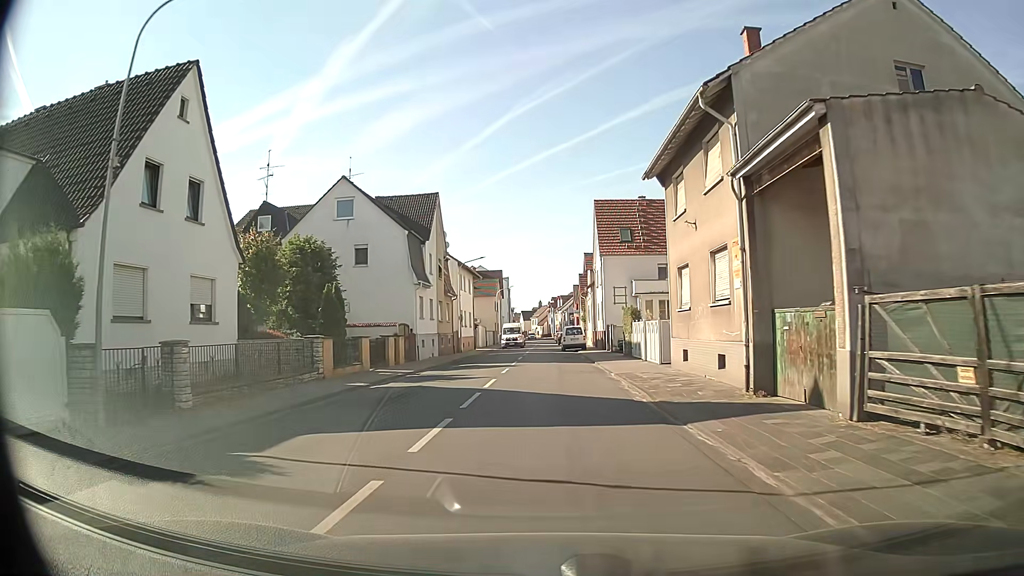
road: tertiary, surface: asphalt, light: Day
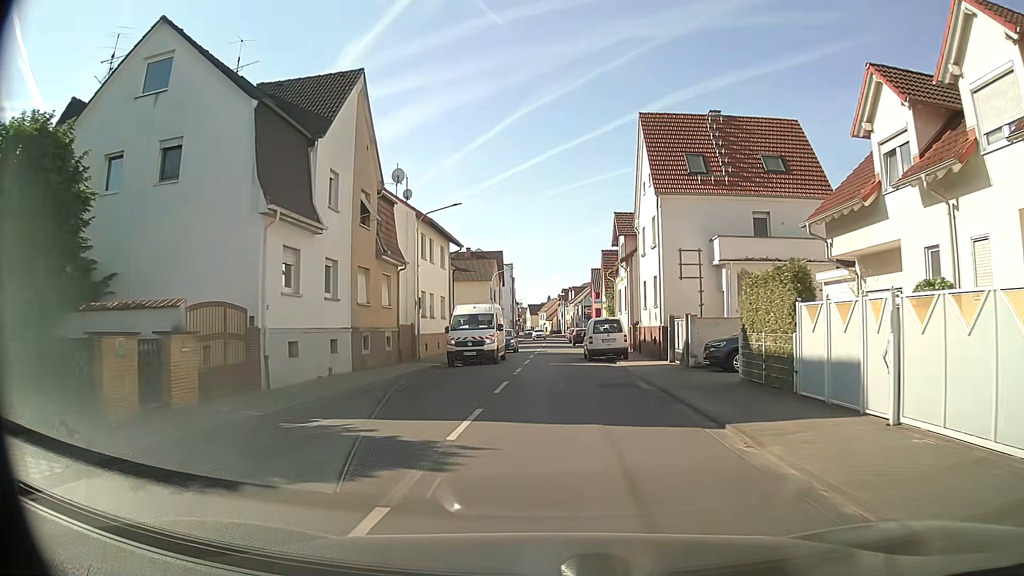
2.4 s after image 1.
(-0.2, +21.0) m; -1°
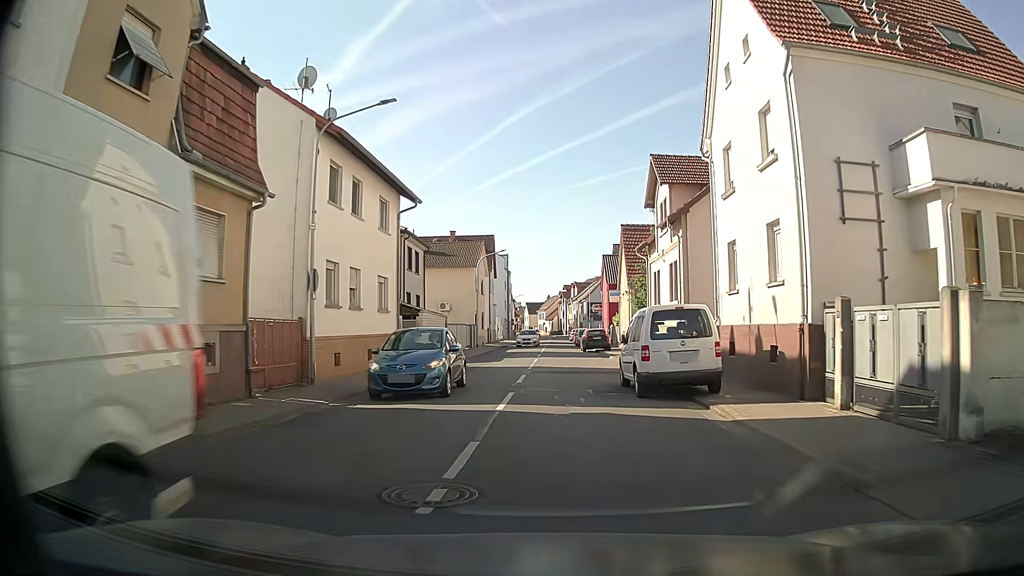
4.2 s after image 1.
(-0.1, +15.3) m; 0°
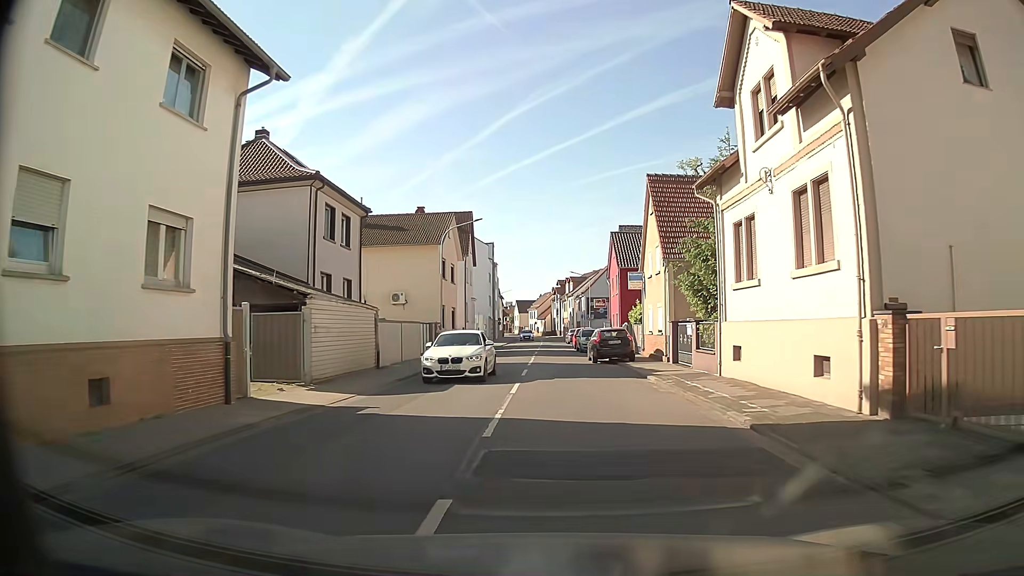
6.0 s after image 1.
(+0.1, +15.0) m; 0°
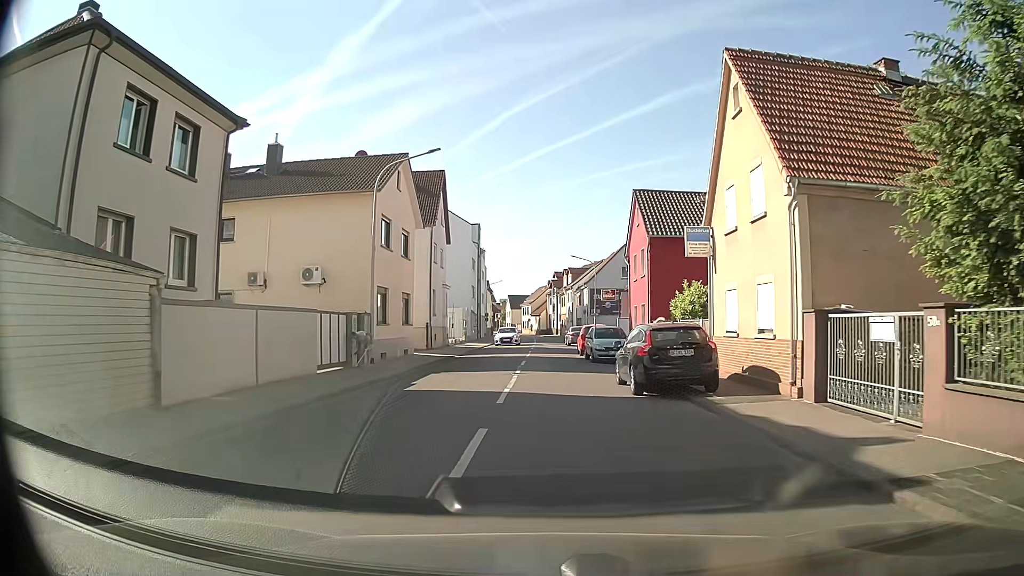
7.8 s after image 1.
(+0.1, +14.6) m; 0°
